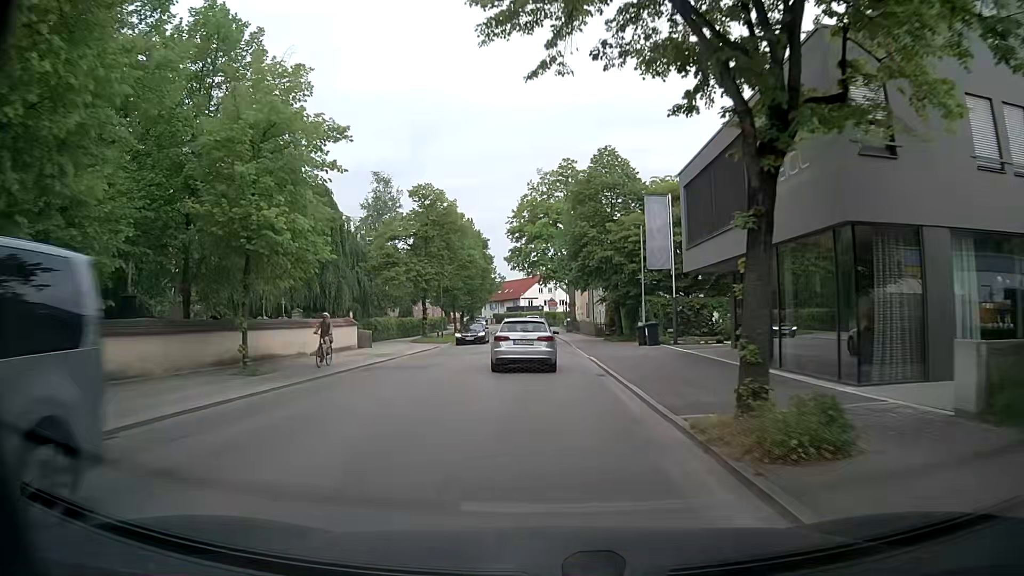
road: tertiary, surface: asphalt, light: Day
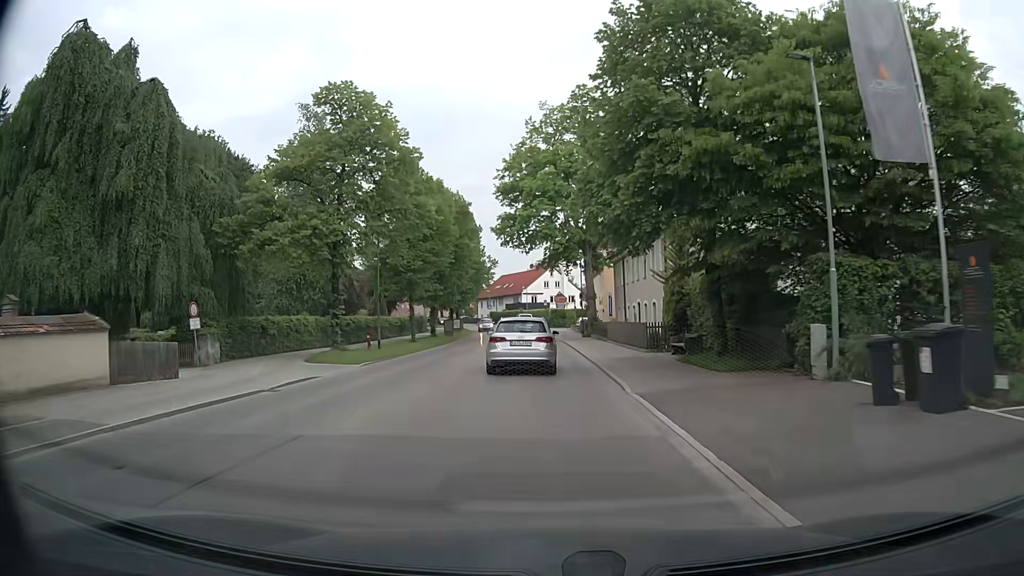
(-0.2, +23.2) m; -1°
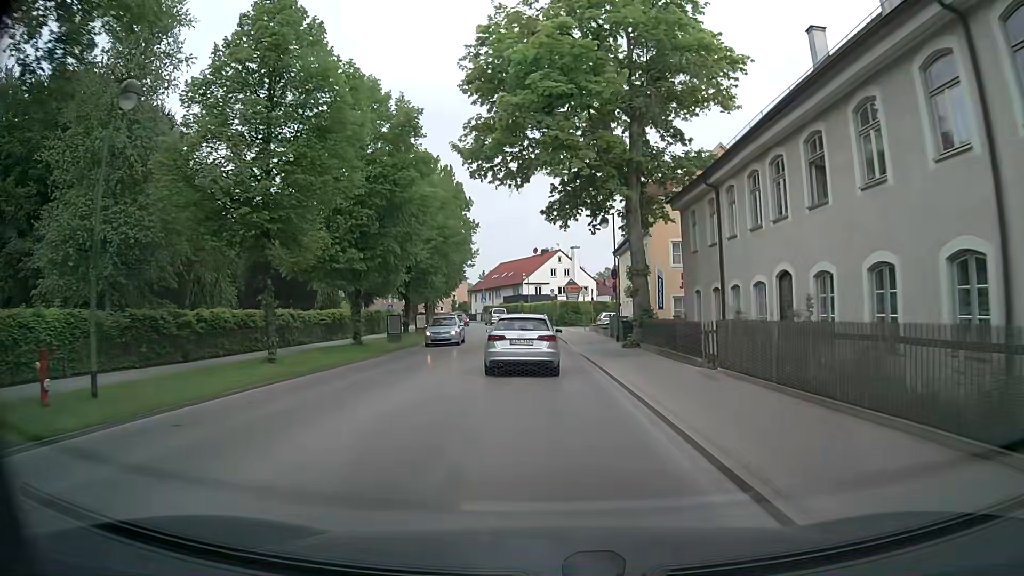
(-0.2, +23.2) m; 0°
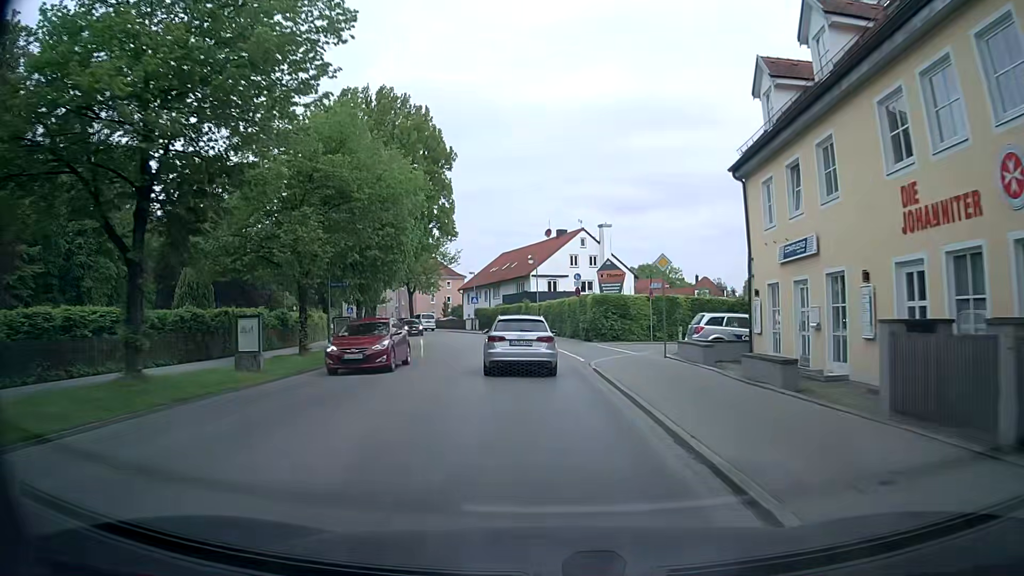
(-0.7, +30.2) m; -2°
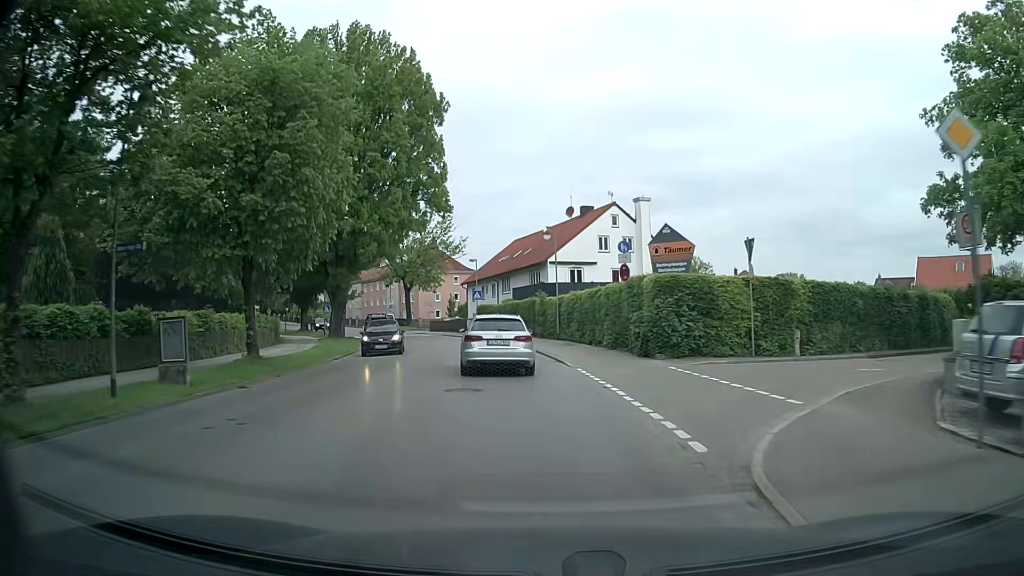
(-0.1, +15.5) m; -2°
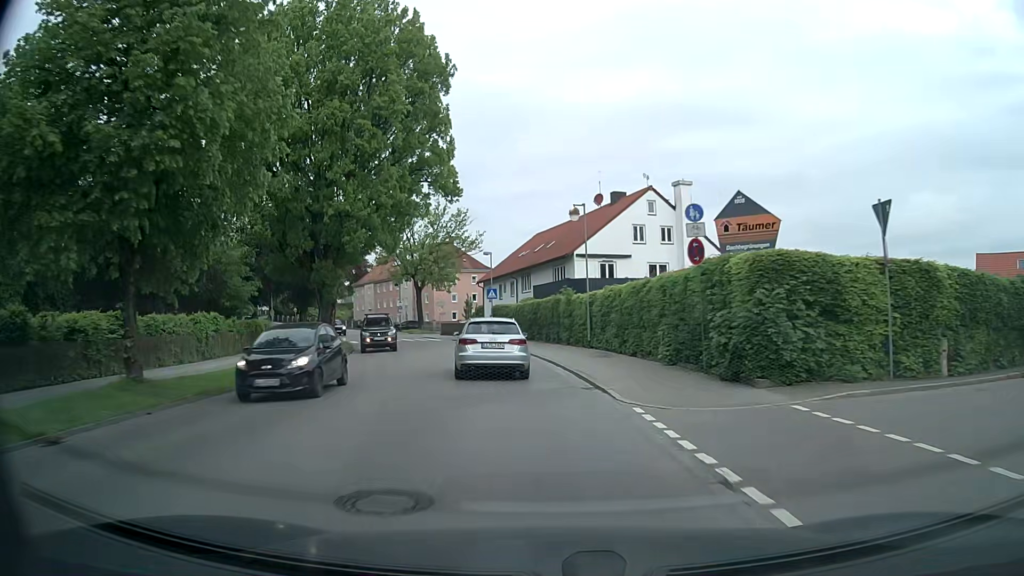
(-0.1, +7.8) m; -2°
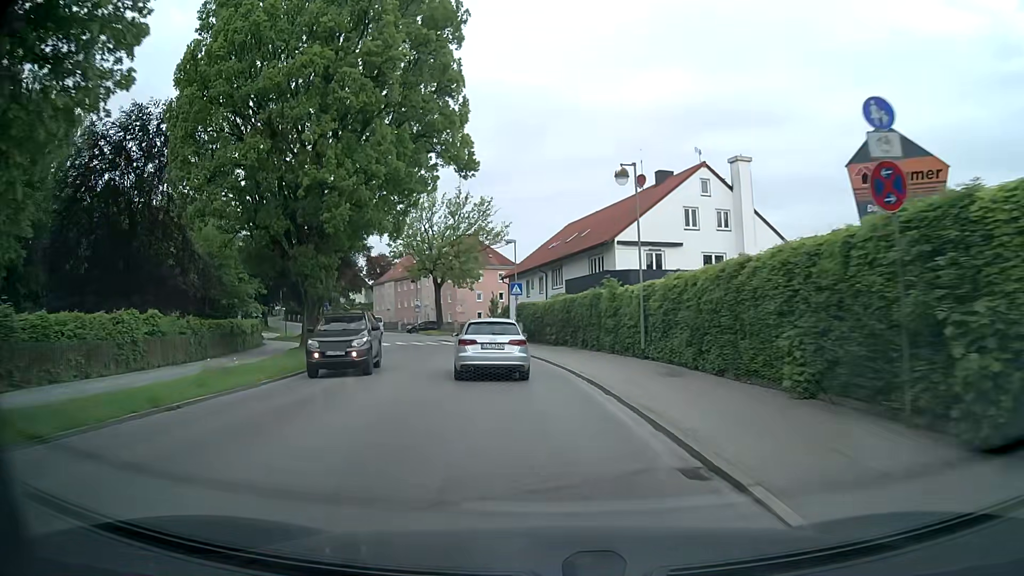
(-0.2, +7.7) m; -2°
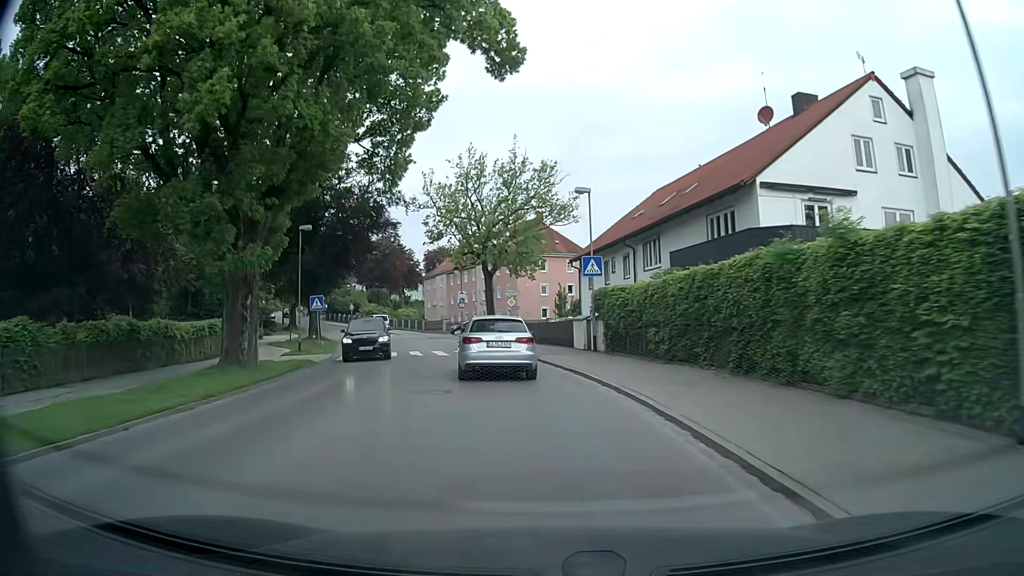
(-0.9, +15.4) m; -6°
(0, +10) (-2, +20) (-3, +30) (-6, +39) (-9, +49) (-13, +58) (-17, +67) (-21, +76) (-26, +85) (-31, +94) m
